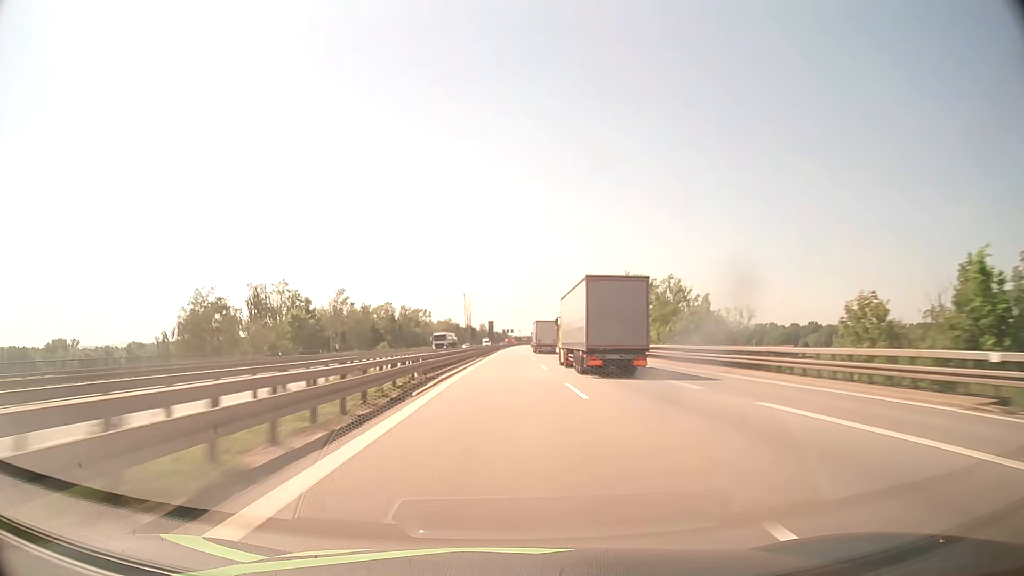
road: motorway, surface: asphalt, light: Day
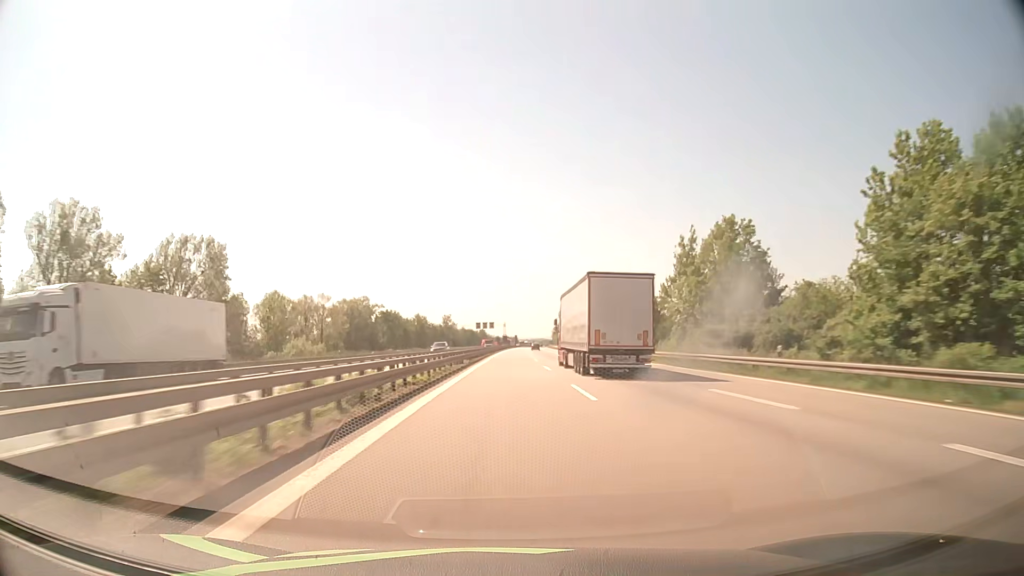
(+1.9, +126.9) m; +2°
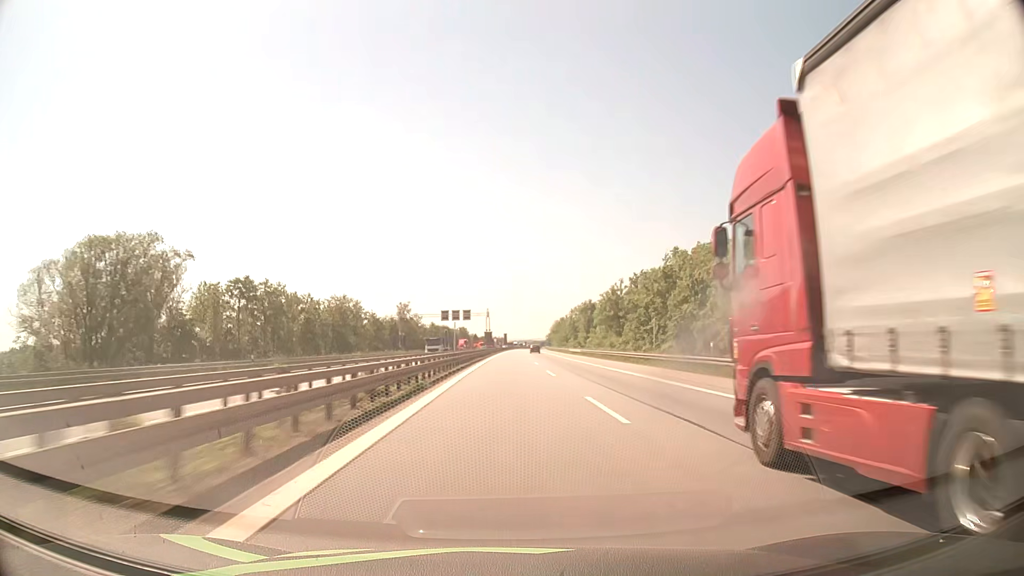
(+0.7, +76.2) m; +1°
(0, +10) (0, +20) (0, +30) (0, +40) (0, +50) (0, +60) (0, +70) (0, +80) (+1, +90) (+1, +100) m
